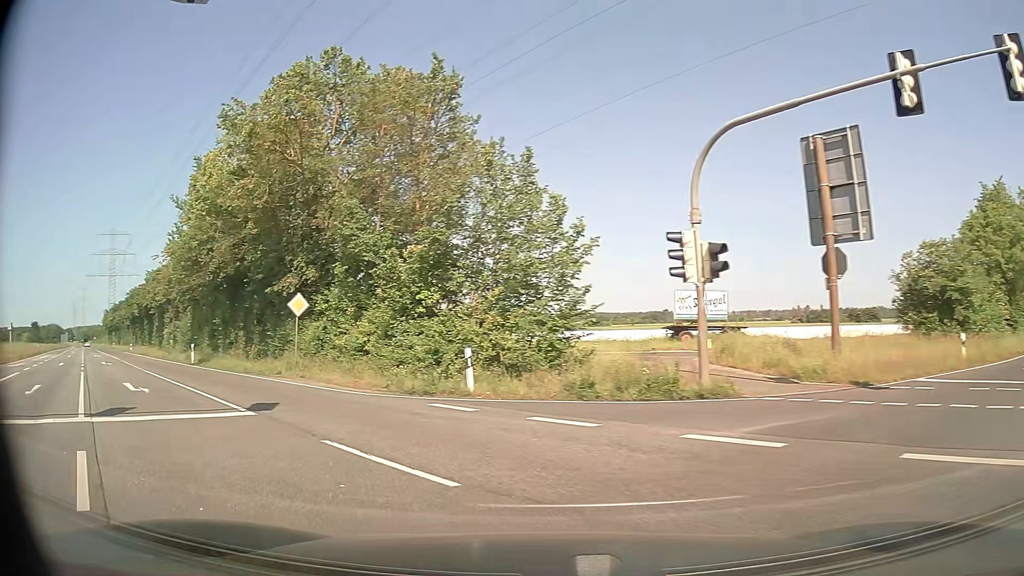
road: secondary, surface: asphalt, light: Day
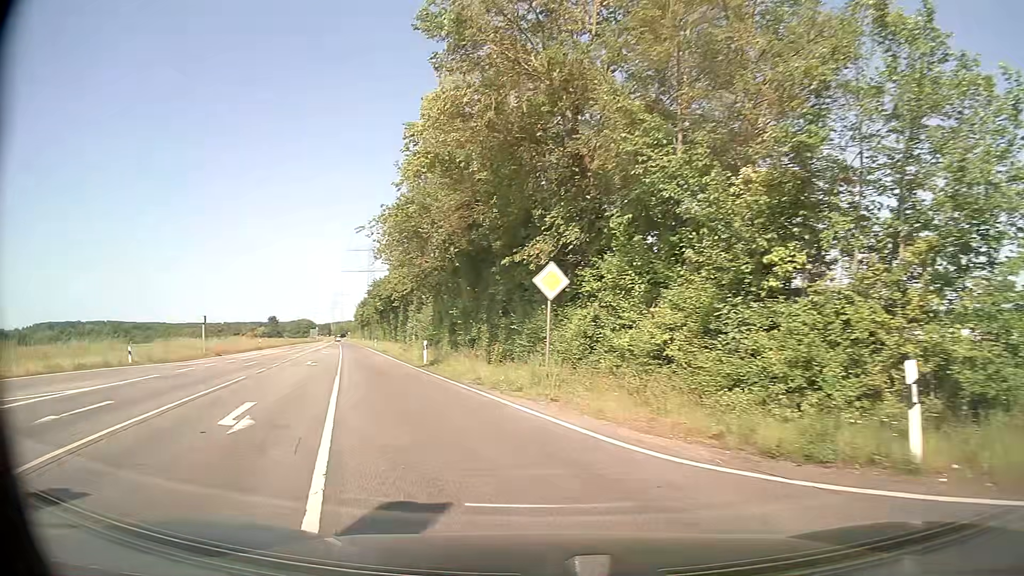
(-2.0, +9.0) m; -24°
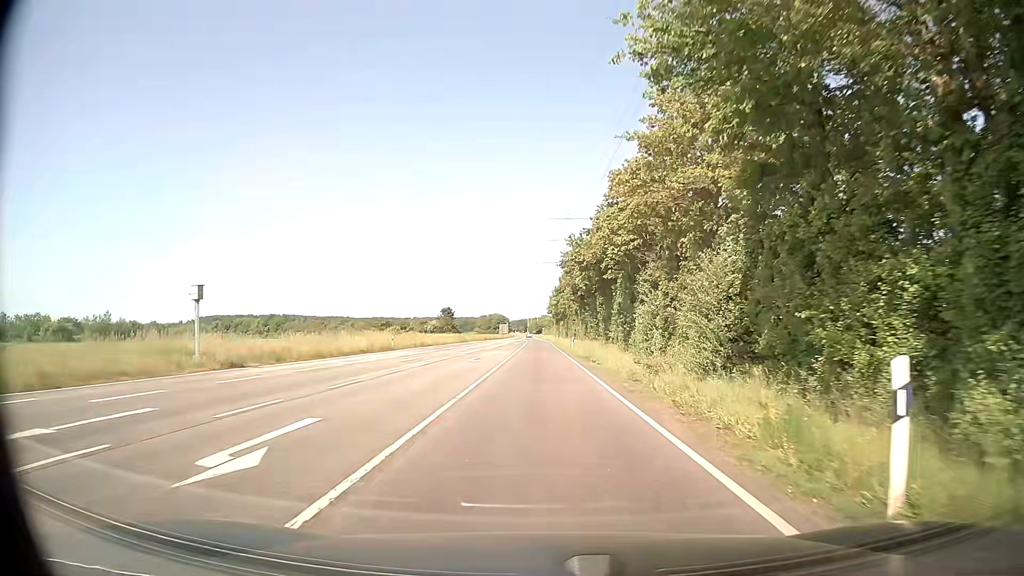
(-6.9, +28.9) m; -17°
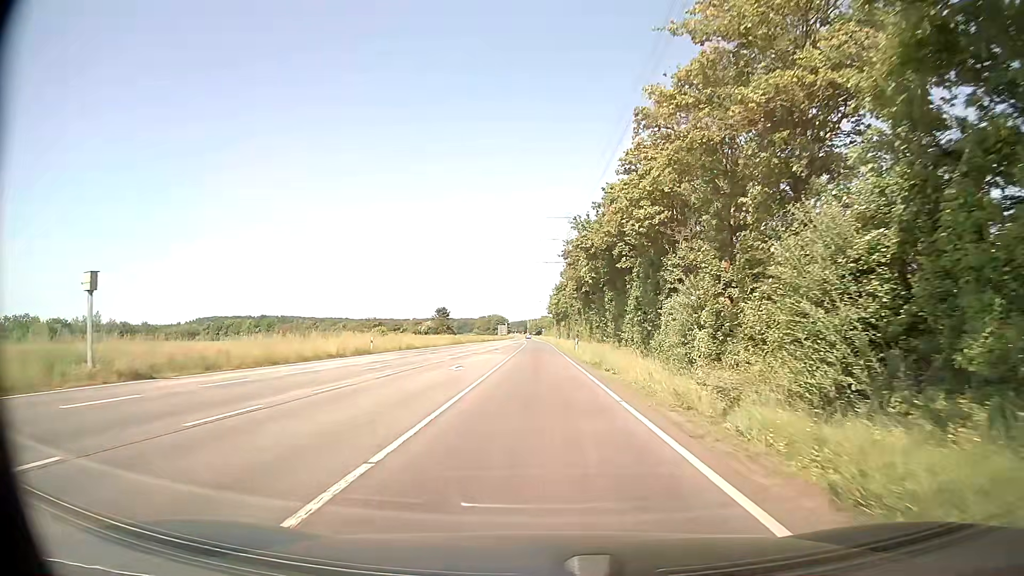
(0.0, +7.1) m; 0°
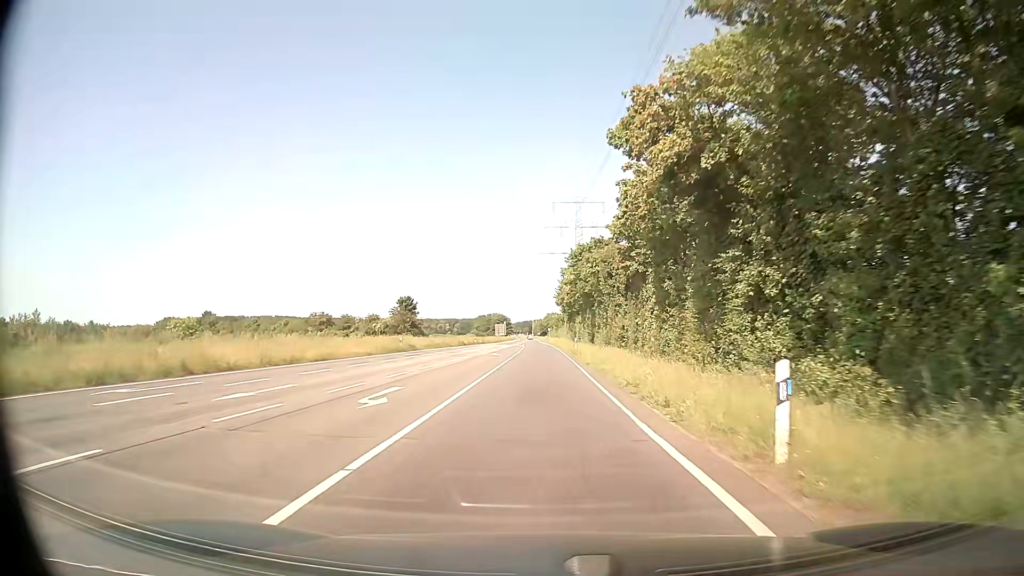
(-0.1, +41.7) m; 0°
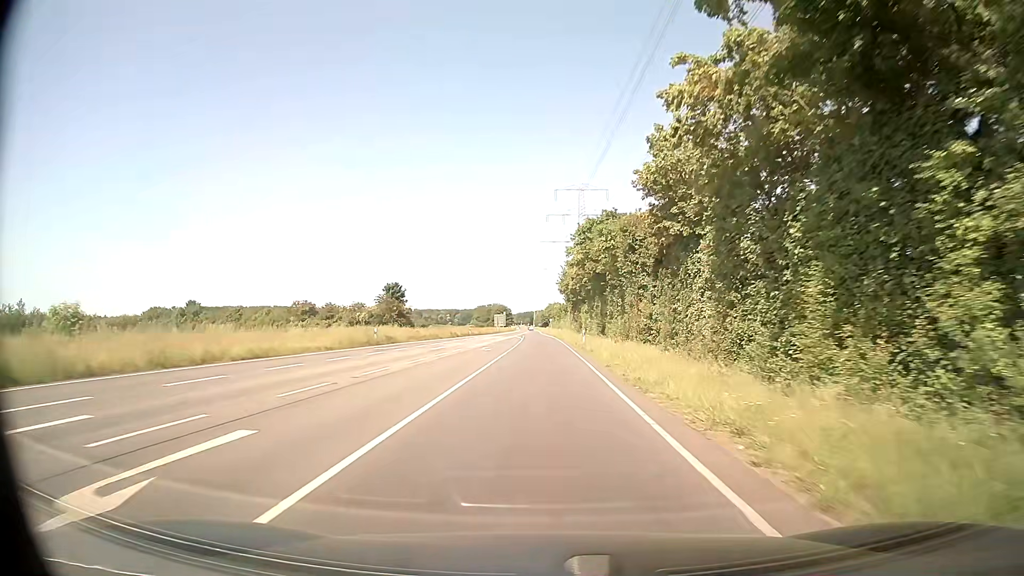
(0.0, +9.4) m; 0°
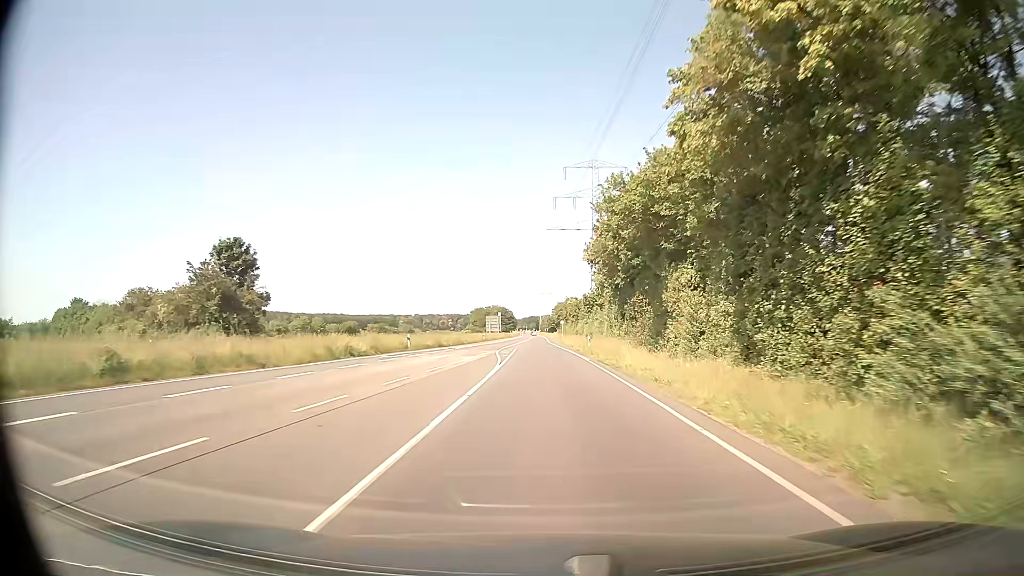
(-0.5, +49.8) m; 0°
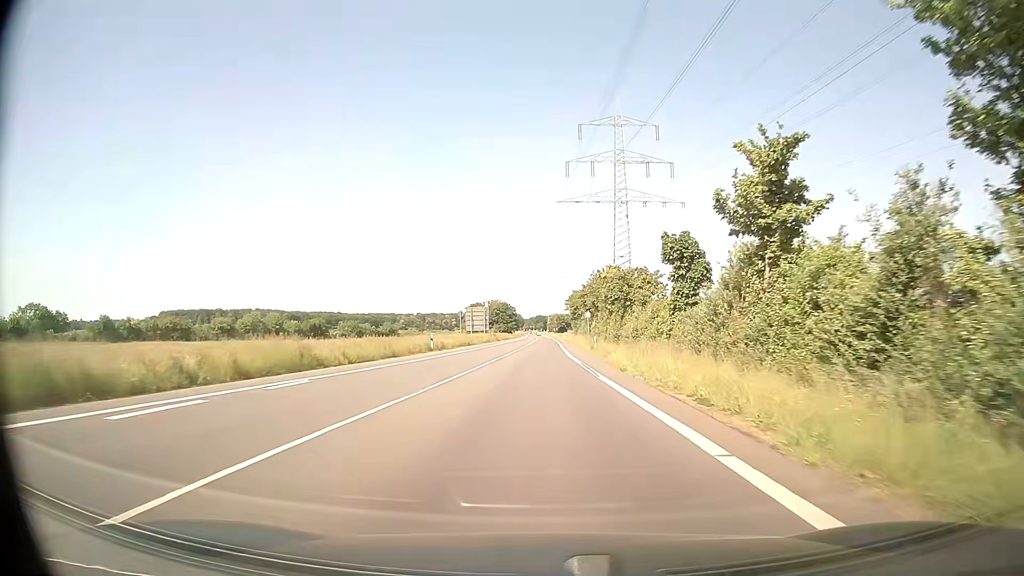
(-0.5, +52.0) m; -1°
(0, +10) (0, +20) (0, +30) (0, +40) (0, +50) (0, +60) (0, +70) (0, +80) (0, +90) (0, +100) m
